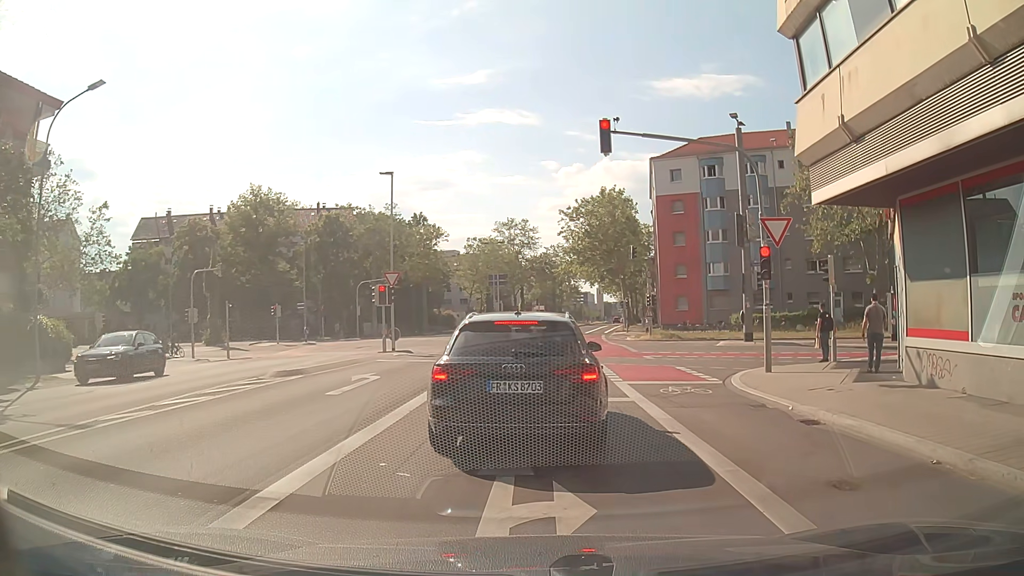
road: secondary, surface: asphalt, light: Day
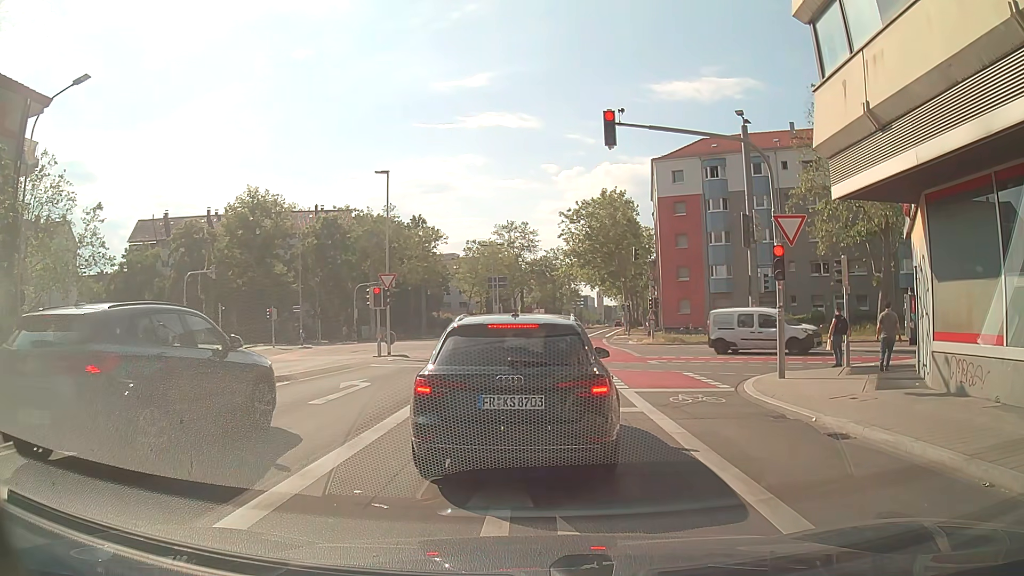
(0.0, +0.9) m; 0°
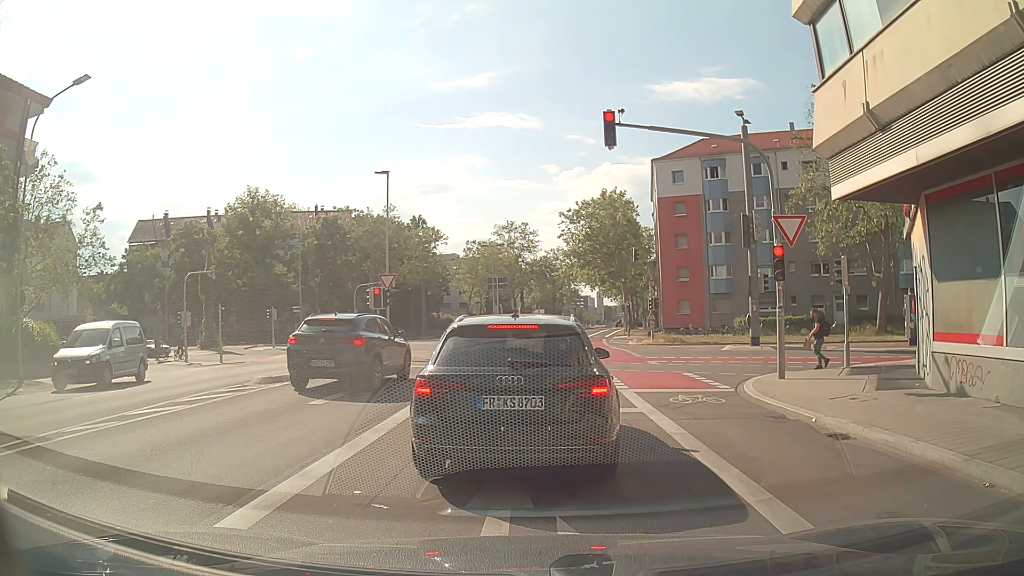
(0.0, +0.1) m; 0°
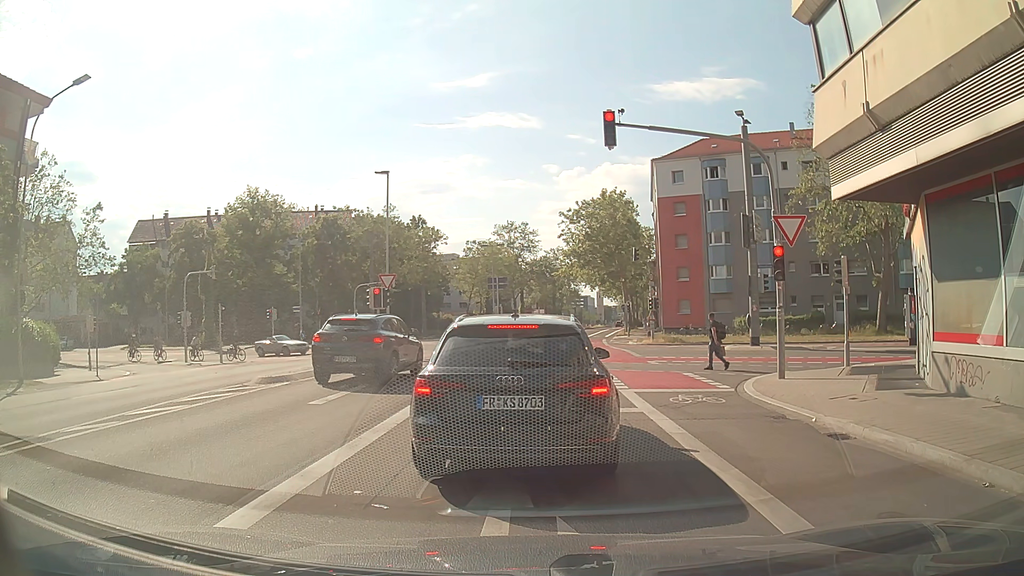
(0.0, 0.0) m; 0°
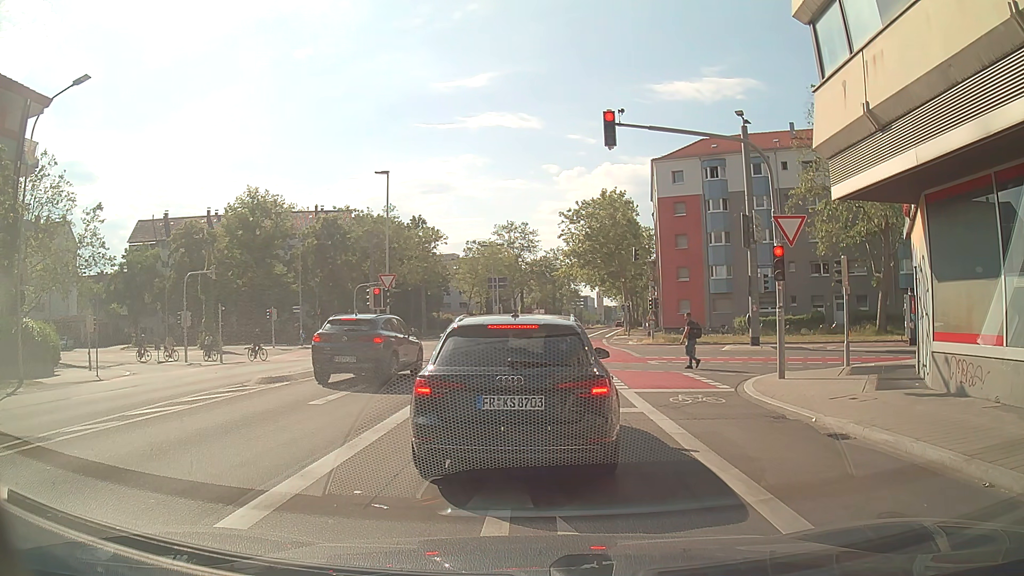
(0.0, 0.0) m; 0°
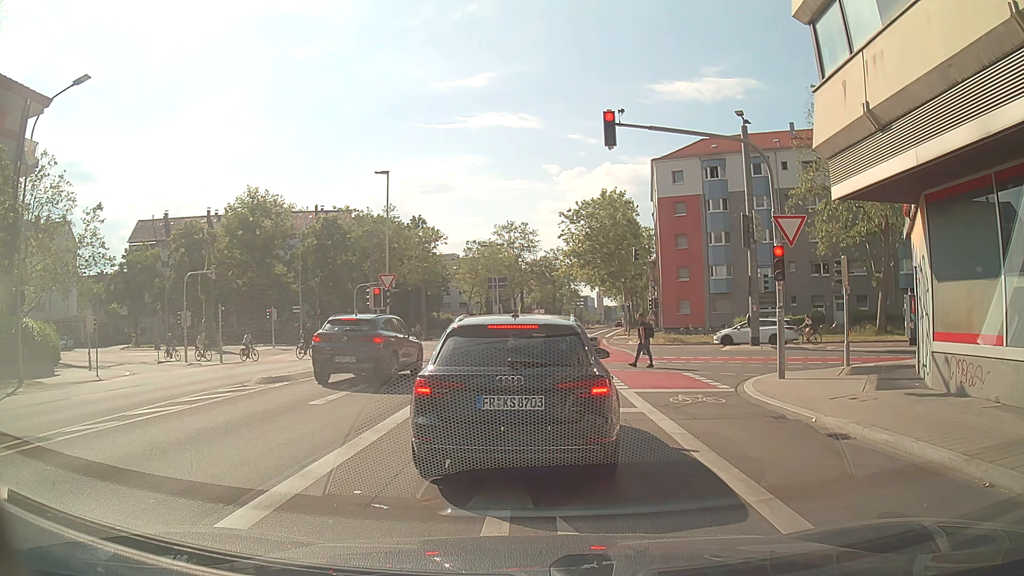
(0.0, 0.0) m; 0°
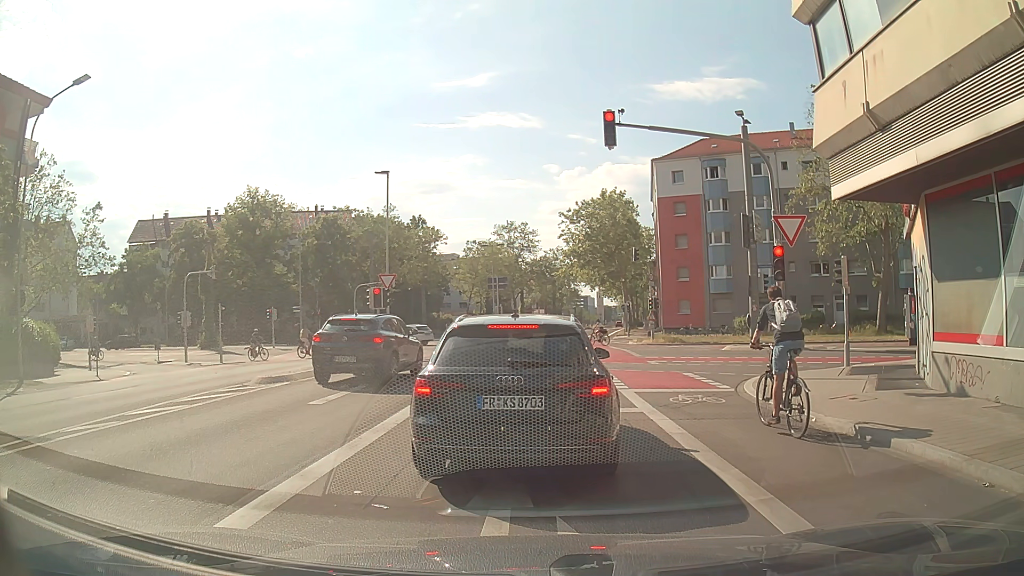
(0.0, 0.0) m; 0°
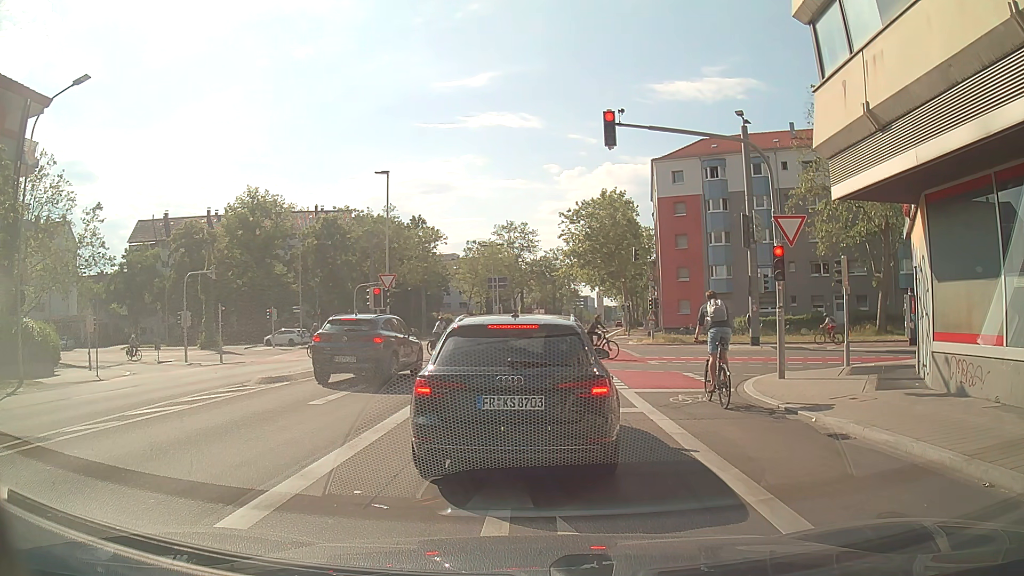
(0.0, 0.0) m; 0°
(+1, +10) (+1, +20) (+2, +30) (+3, +40) (+4, +50) (+6, +60) (+7, +70) (+9, +79) (+12, +89) (+14, +99) m
